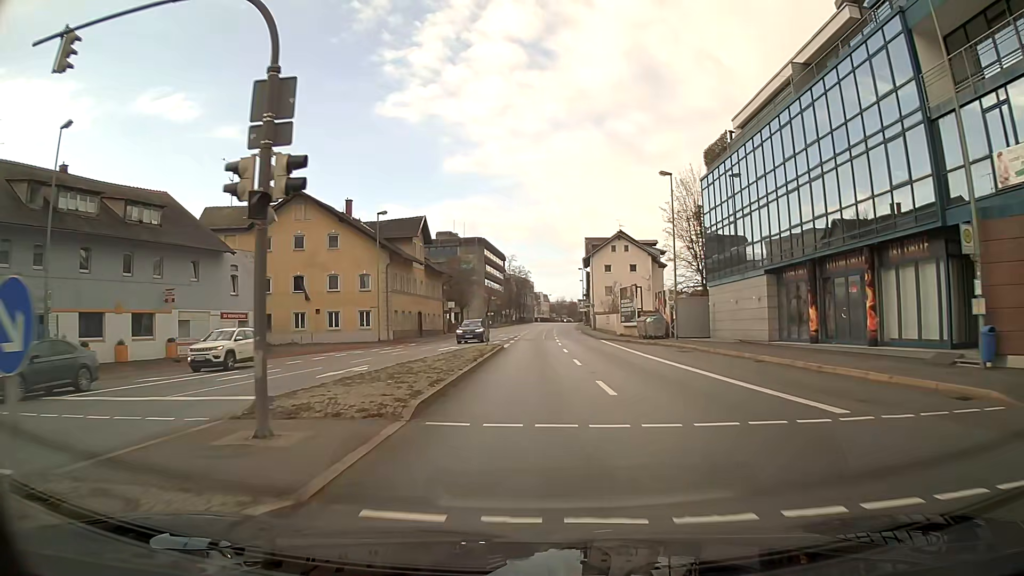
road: primary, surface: asphalt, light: Day
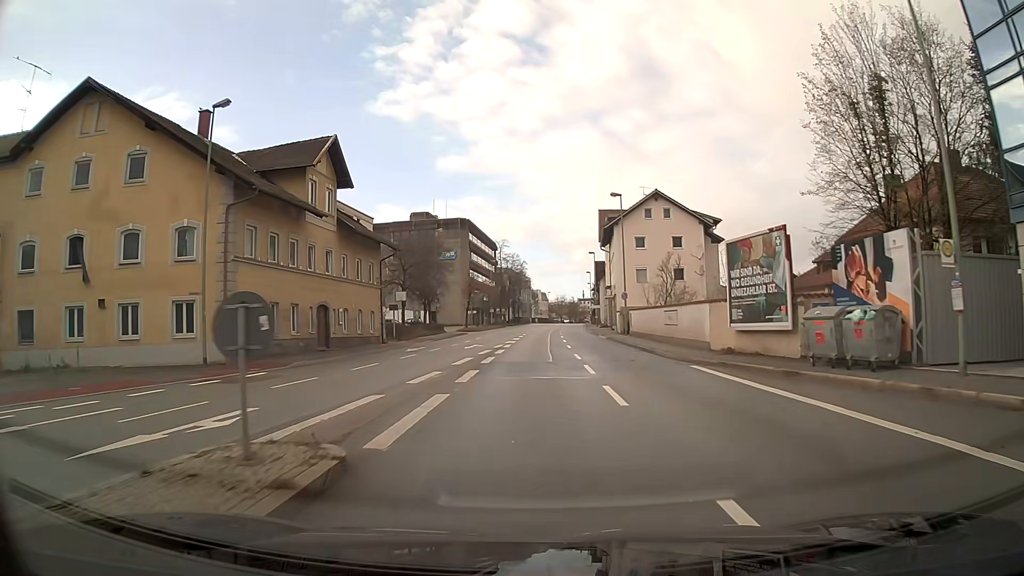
(-0.1, +28.9) m; 0°
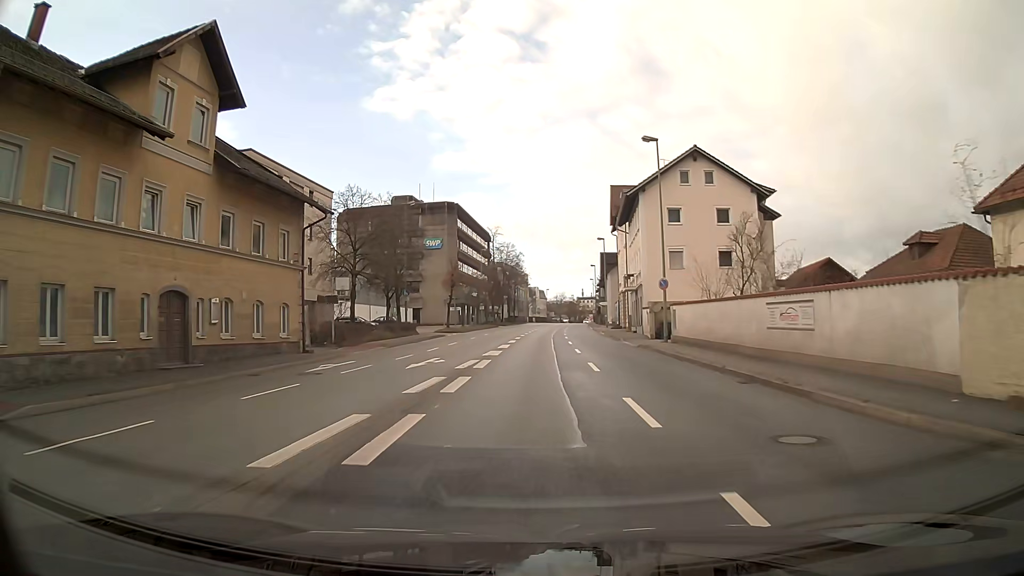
(0.0, +15.2) m; 0°
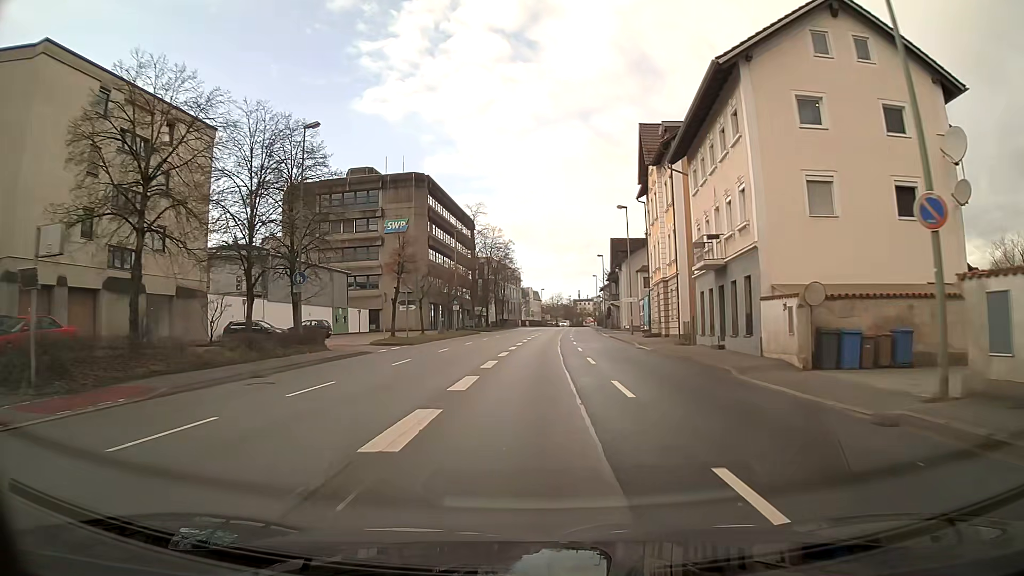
(+0.1, +23.4) m; +1°
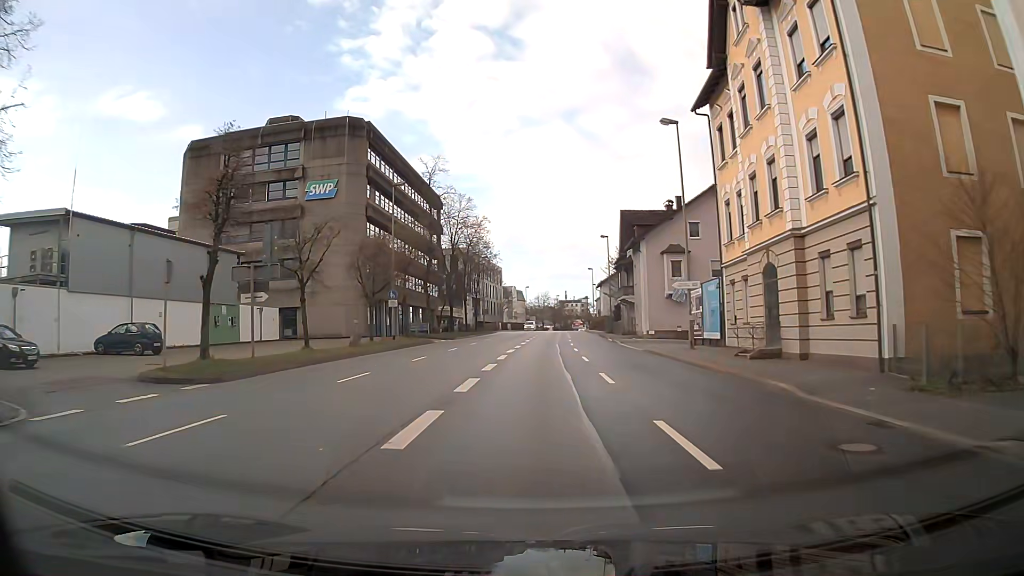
(+0.3, +23.8) m; +1°
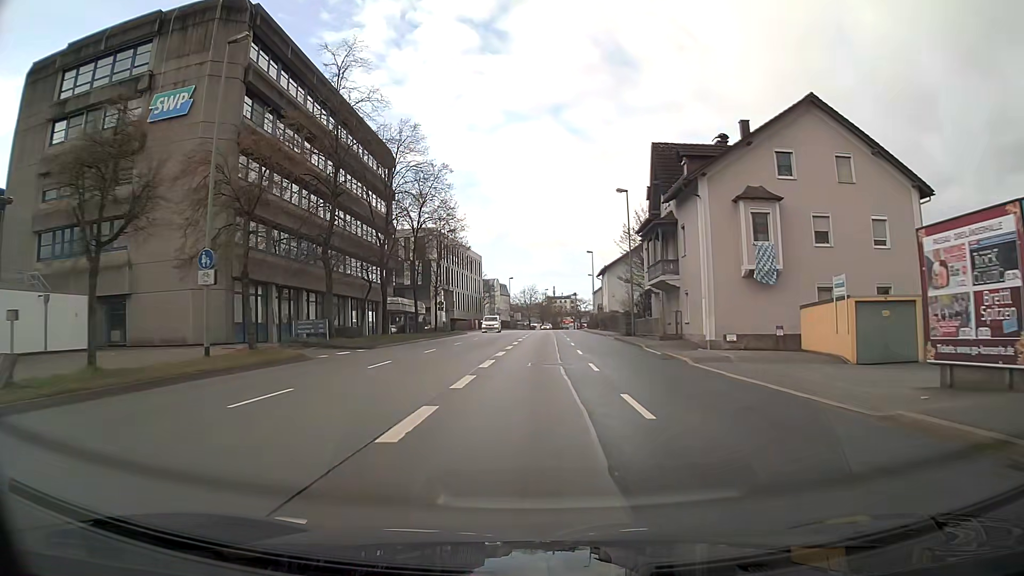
(+0.2, +23.9) m; +1°
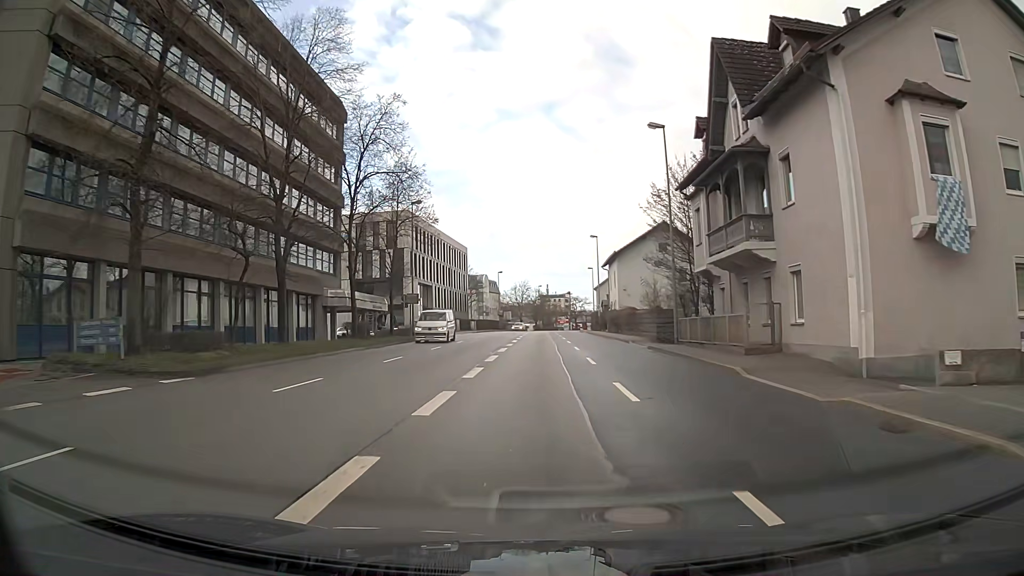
(+0.1, +16.1) m; +1°
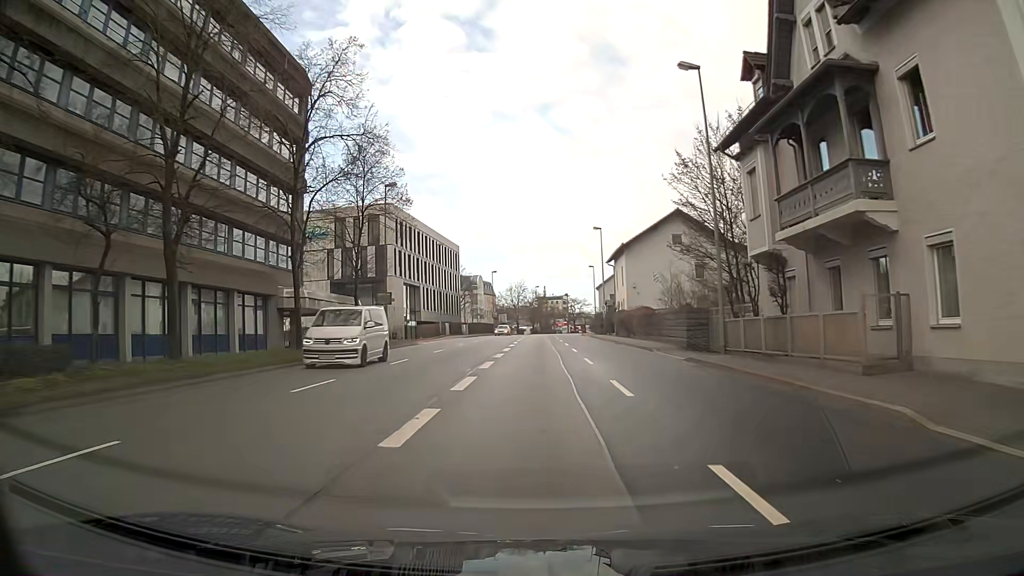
(0.0, +8.1) m; 0°
(0, +10) (0, +20) (0, +30) (0, +40) (0, +50) (0, +60) (+1, +70) (+1, +80) (+2, +90) (+3, +100) m
